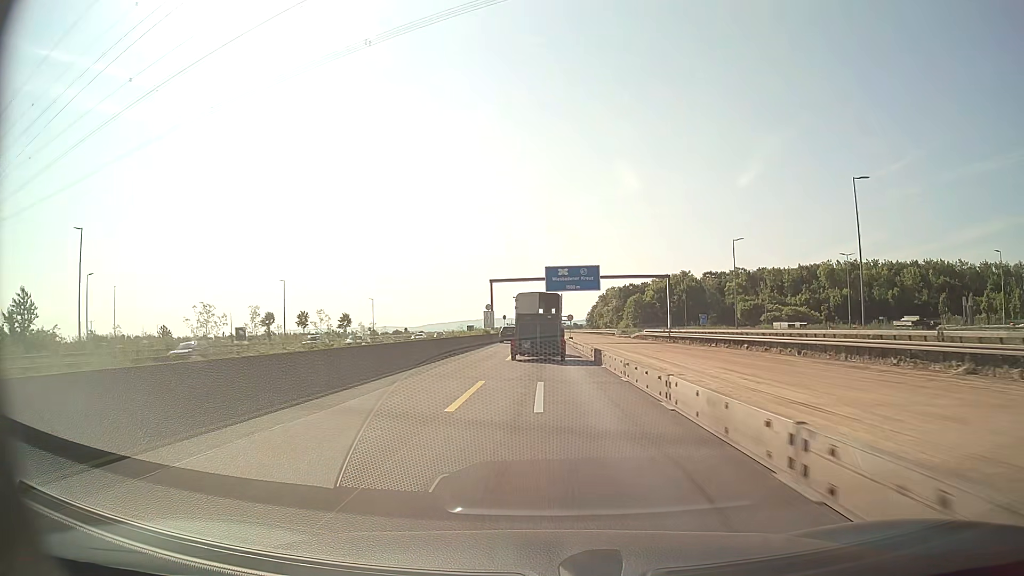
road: motorway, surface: asphalt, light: Day
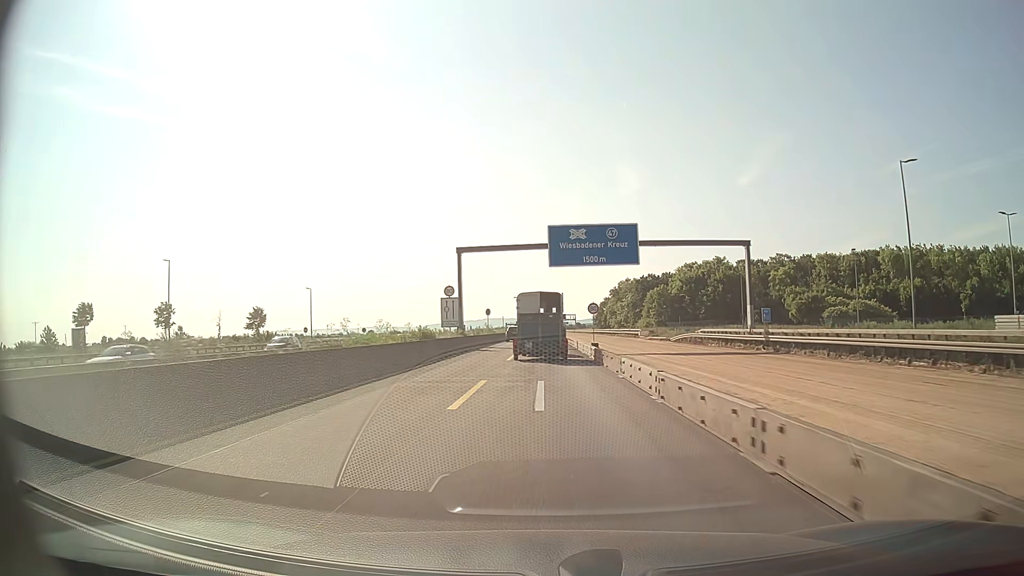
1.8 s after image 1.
(-0.1, +34.9) m; 0°
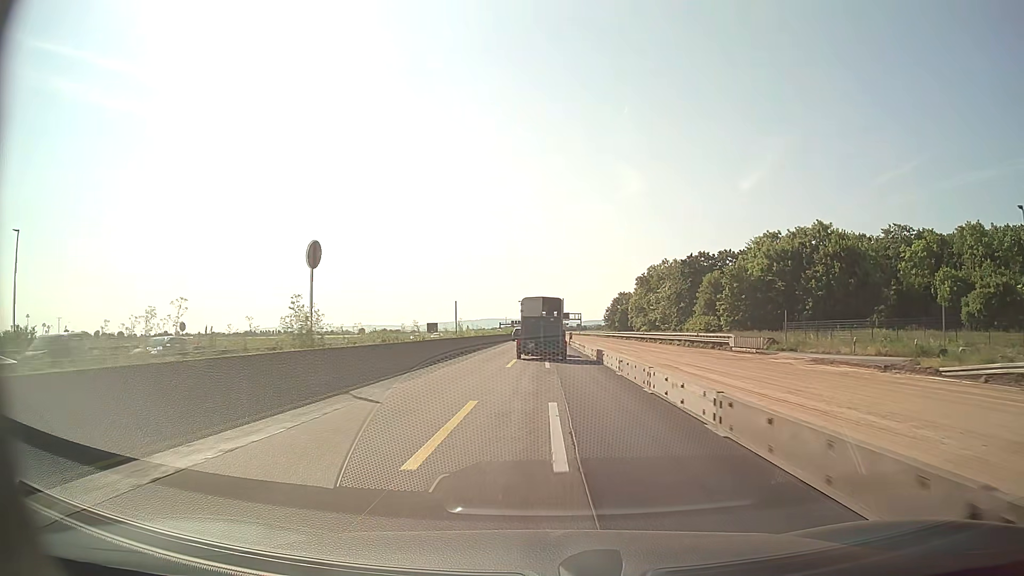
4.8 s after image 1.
(-0.2, +57.4) m; 0°
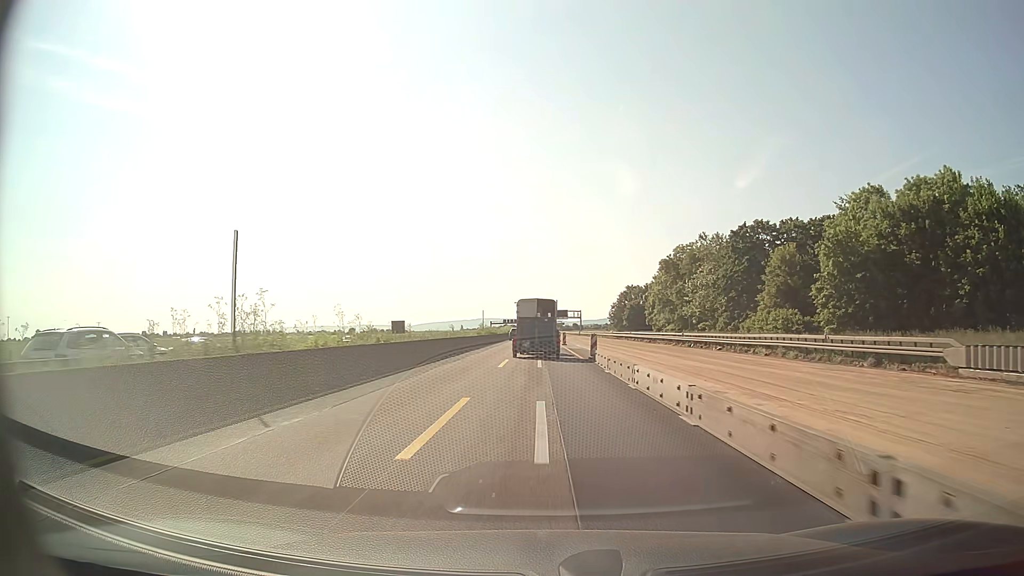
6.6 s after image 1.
(+0.3, +35.0) m; +1°
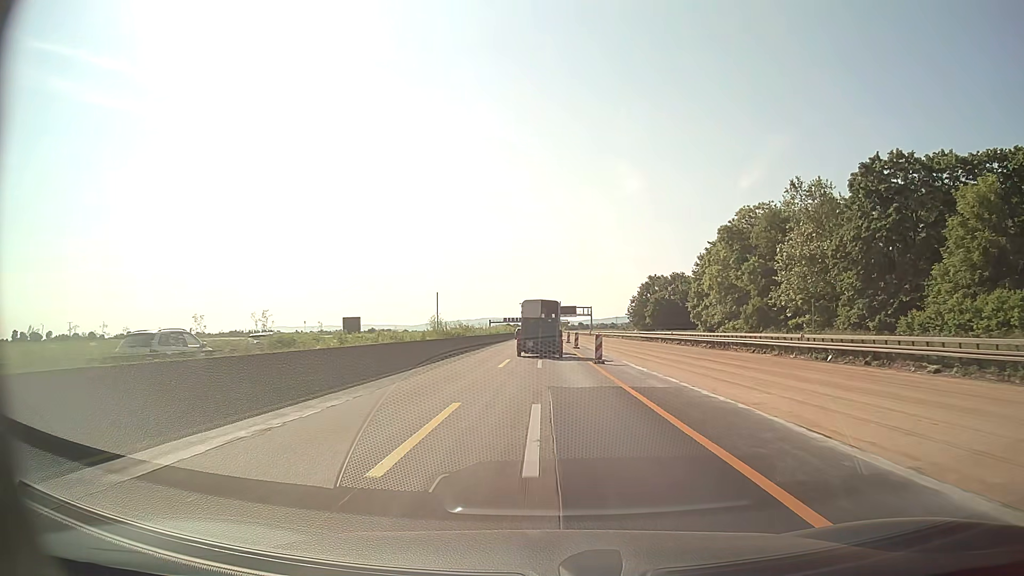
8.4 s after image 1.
(-0.1, +35.7) m; 0°
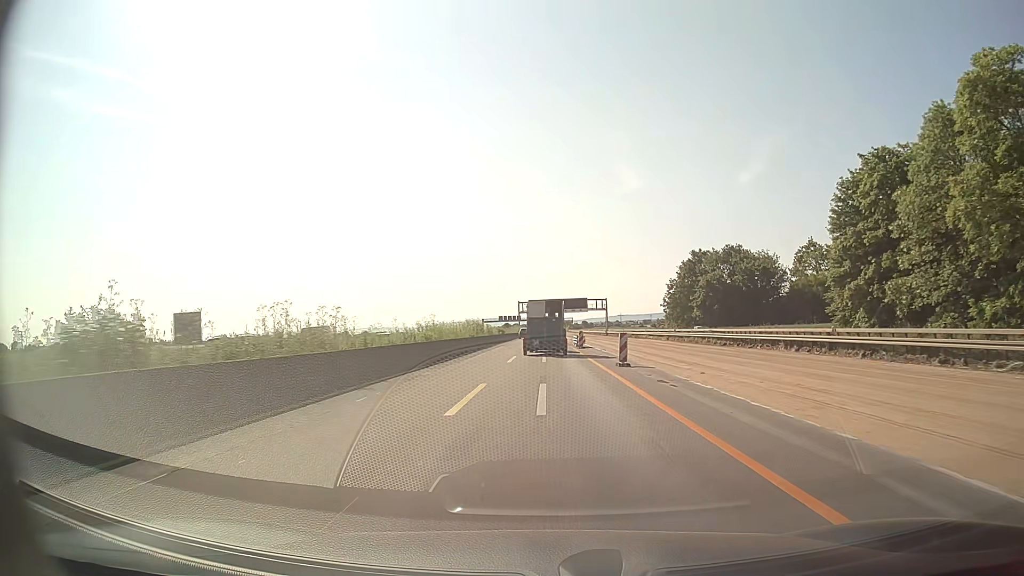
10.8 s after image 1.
(-0.1, +48.8) m; 0°
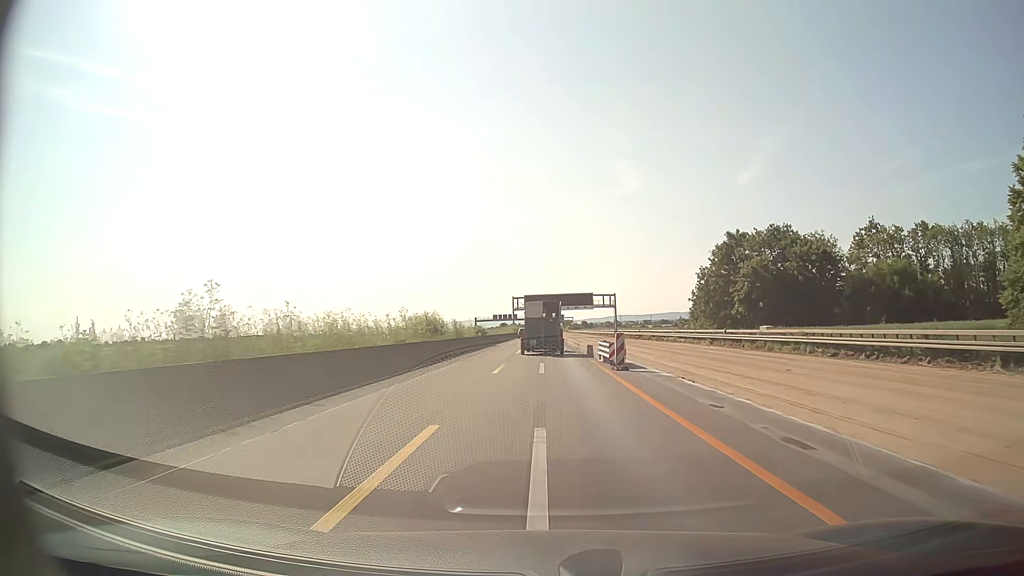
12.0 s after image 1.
(0.0, +24.7) m; 0°
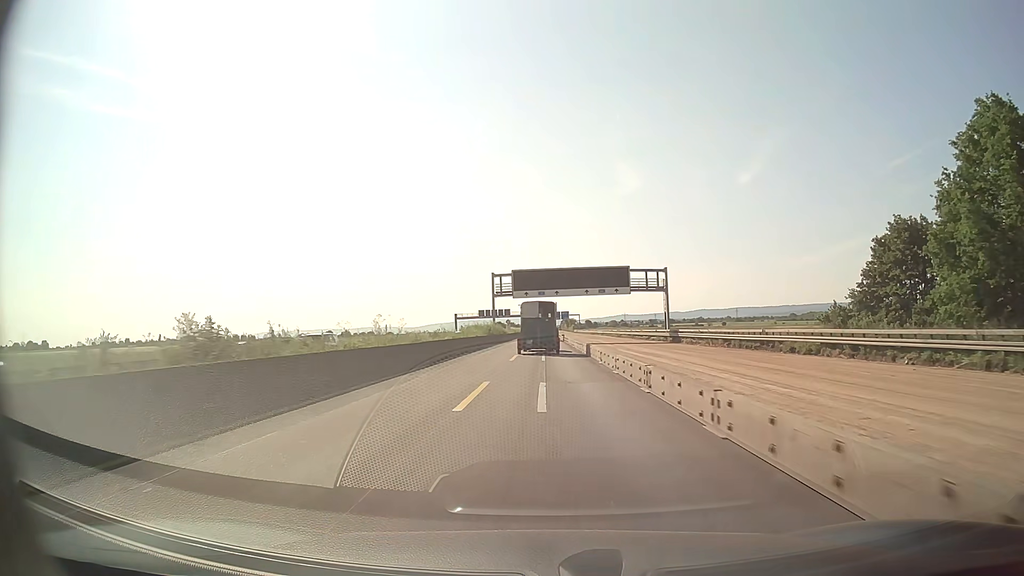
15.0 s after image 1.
(0.0, +62.2) m; 0°
(0, +10) (0, +20) (0, +30) (0, +40) (0, +50) (0, +60) (0, +70) (0, +80) (0, +90) (0, +100) m
